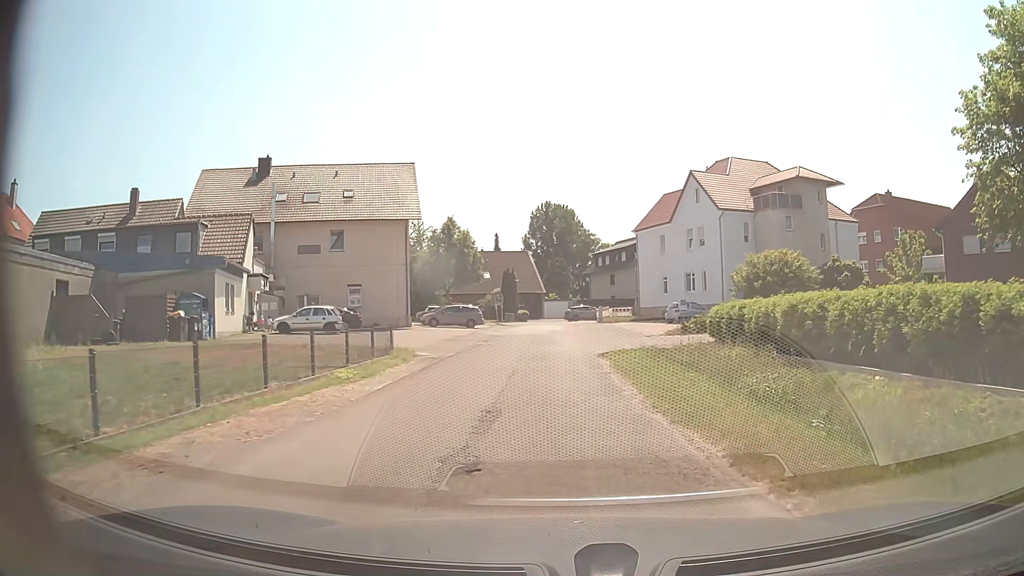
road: residential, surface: asphalt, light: Day
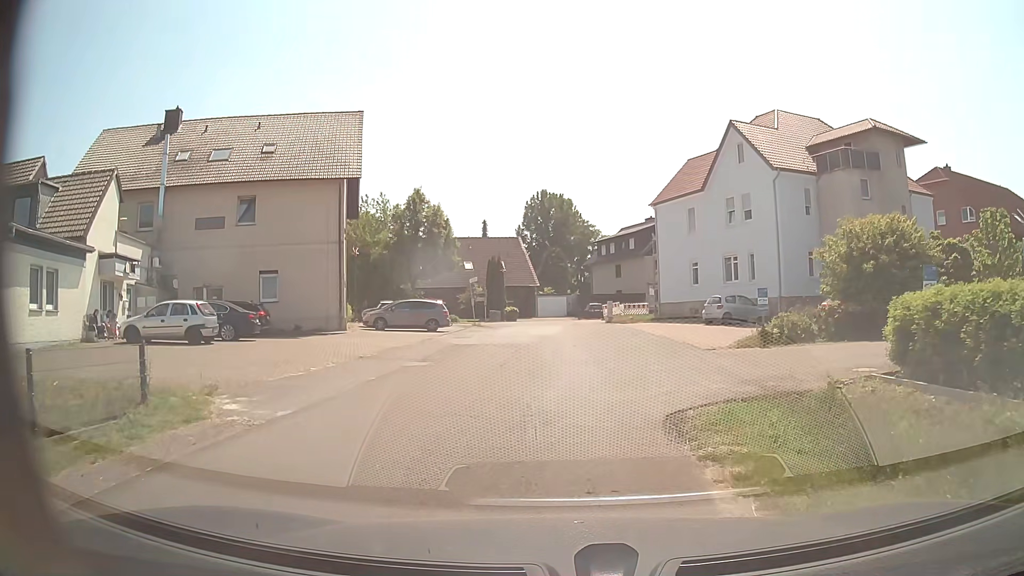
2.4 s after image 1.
(0.0, +13.4) m; +1°
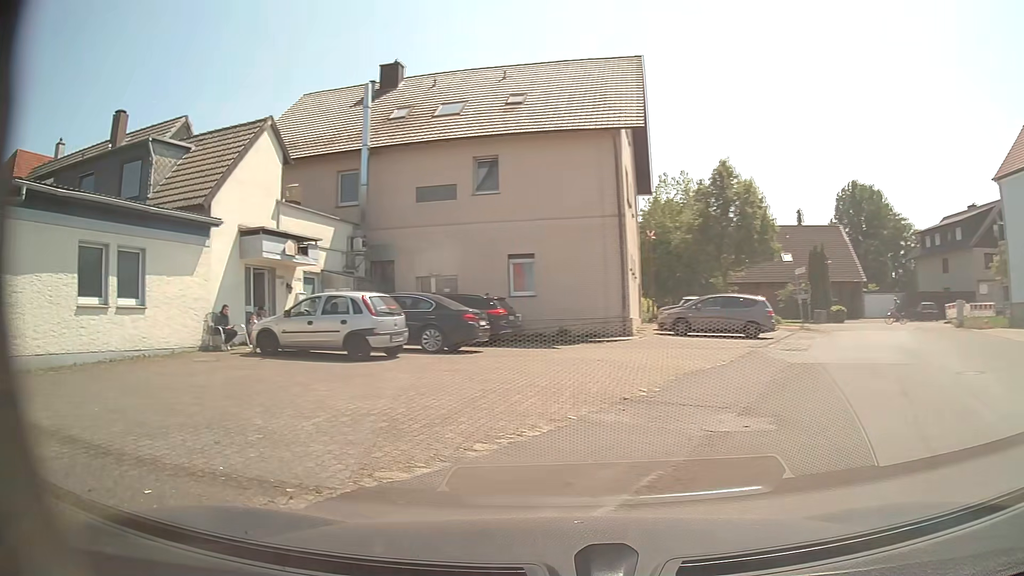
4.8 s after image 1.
(-1.2, +8.8) m; -28°
